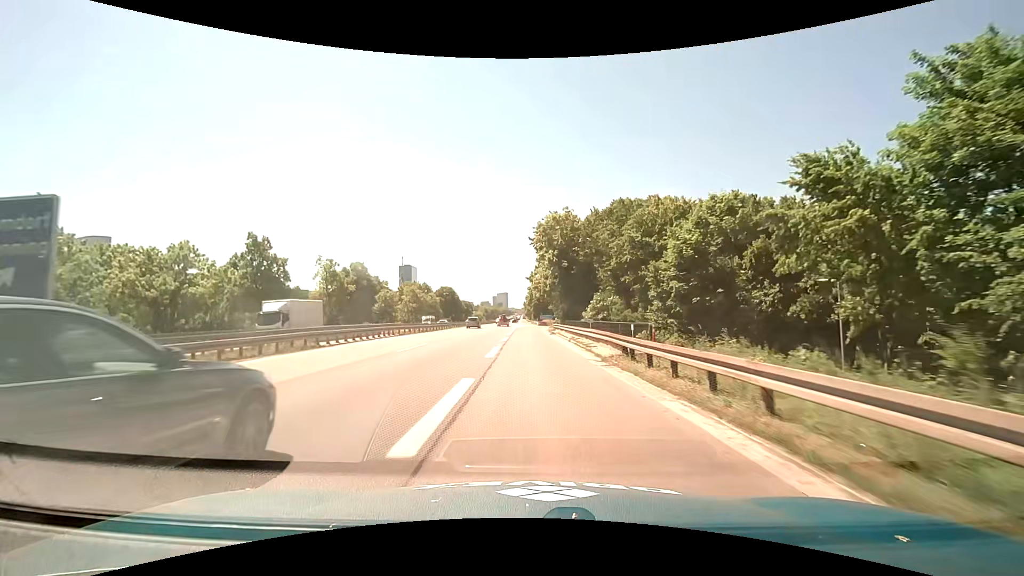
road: motorway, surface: asphalt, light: Day
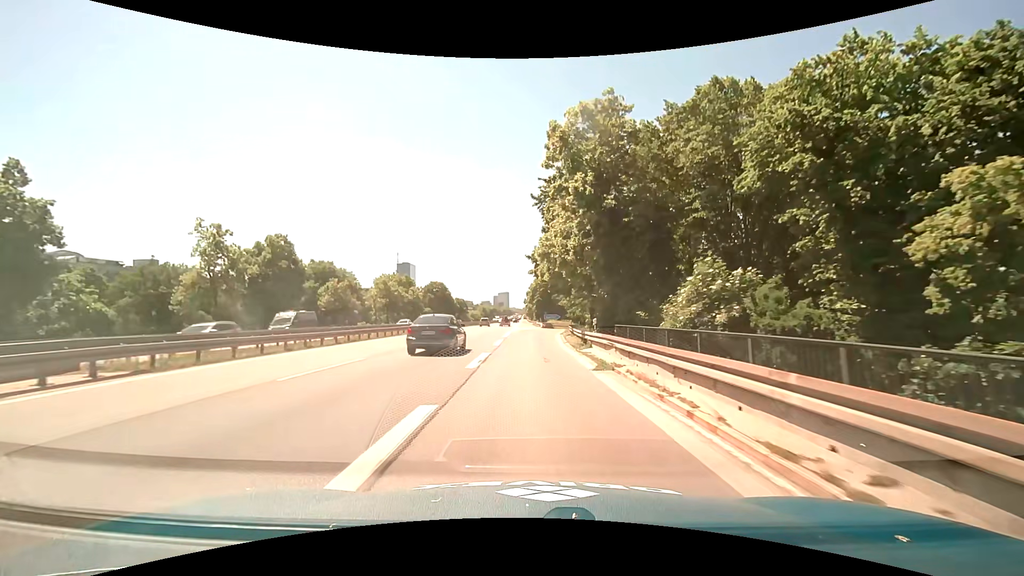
(-0.1, +27.3) m; 0°
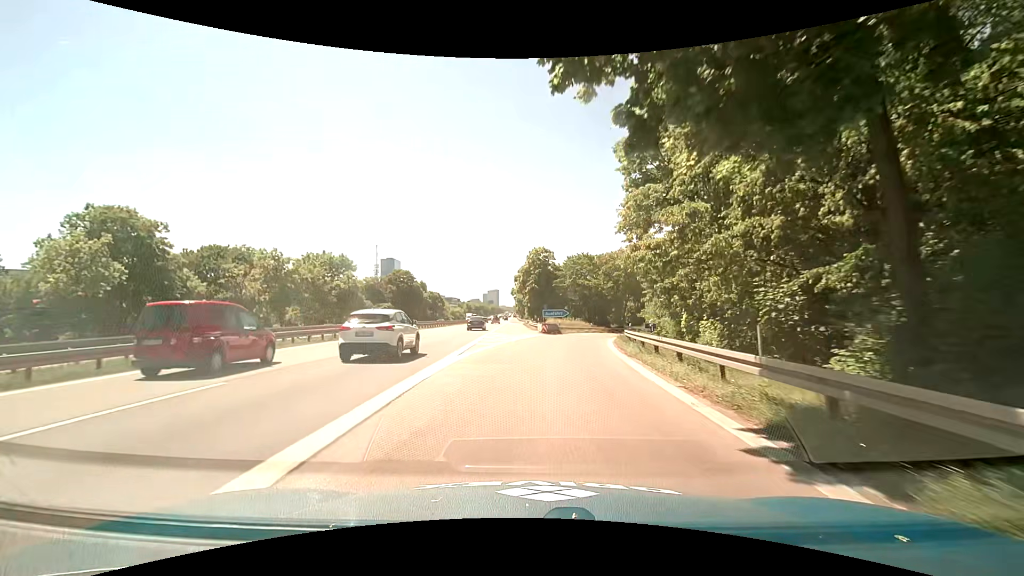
(+0.1, +42.7) m; +1°
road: motorway_link
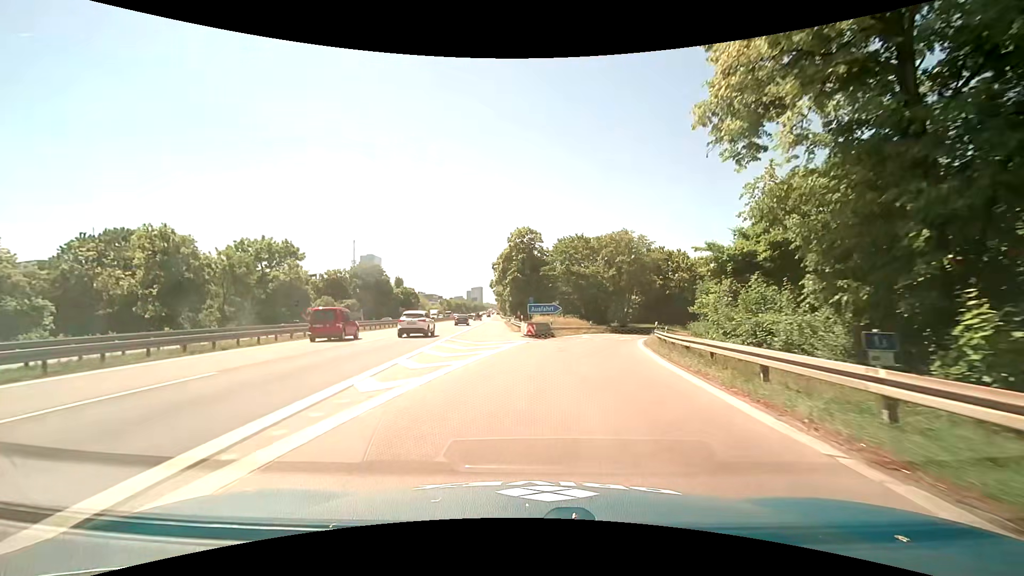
(+0.3, +15.8) m; +2°
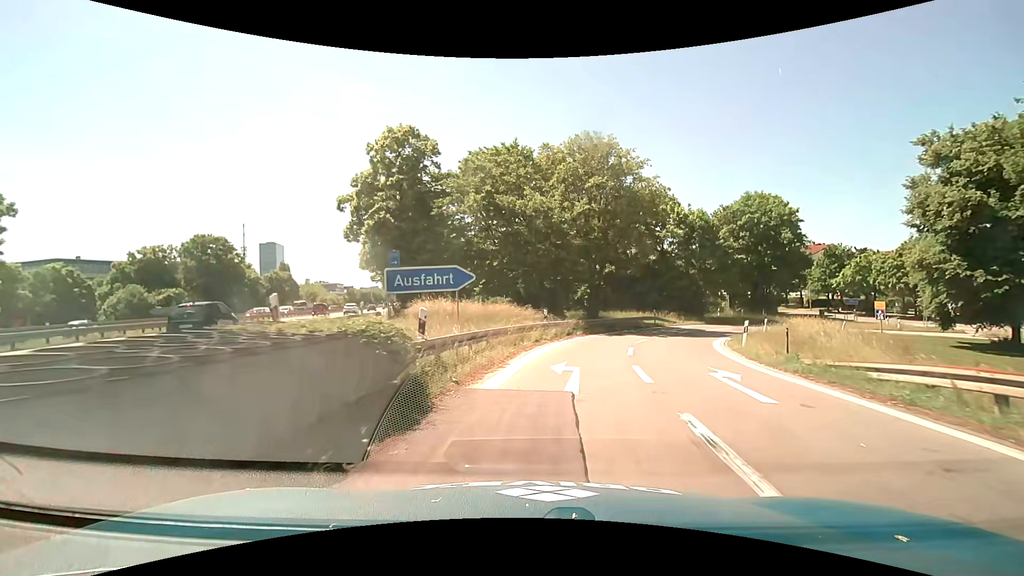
(+2.0, +31.8) m; +9°
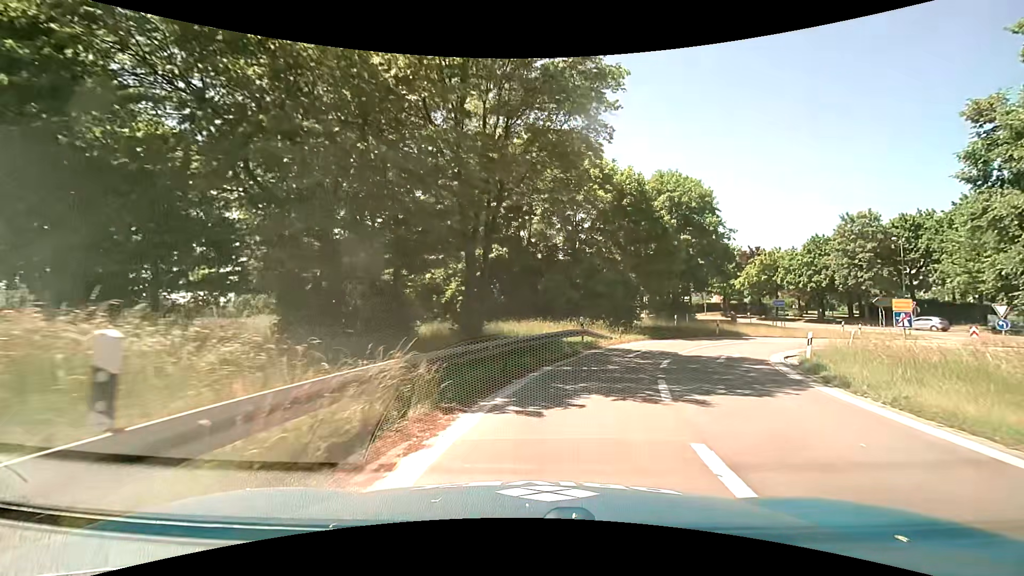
(+2.2, +19.3) m; +14°
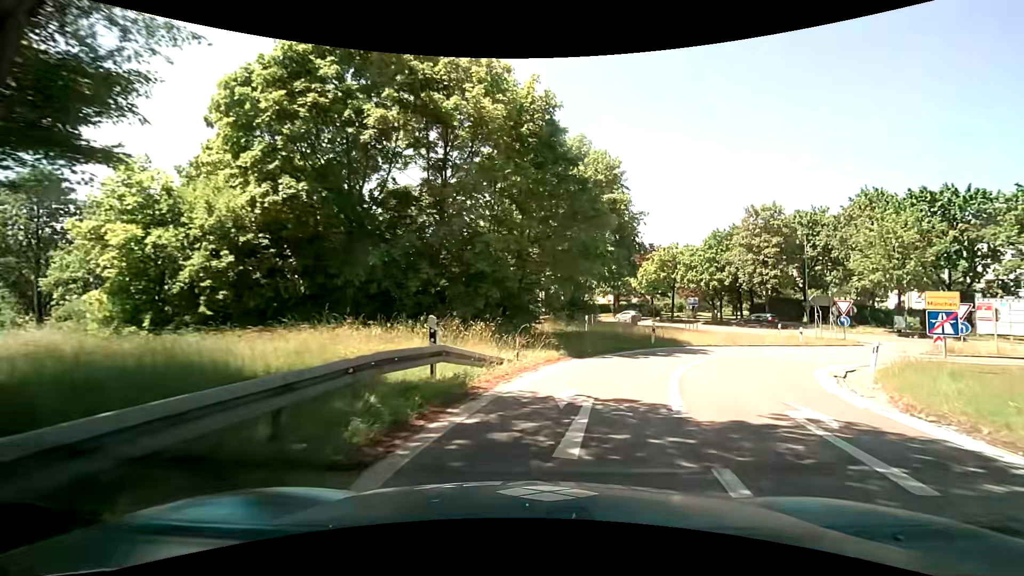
(+1.6, +13.1) m; +13°
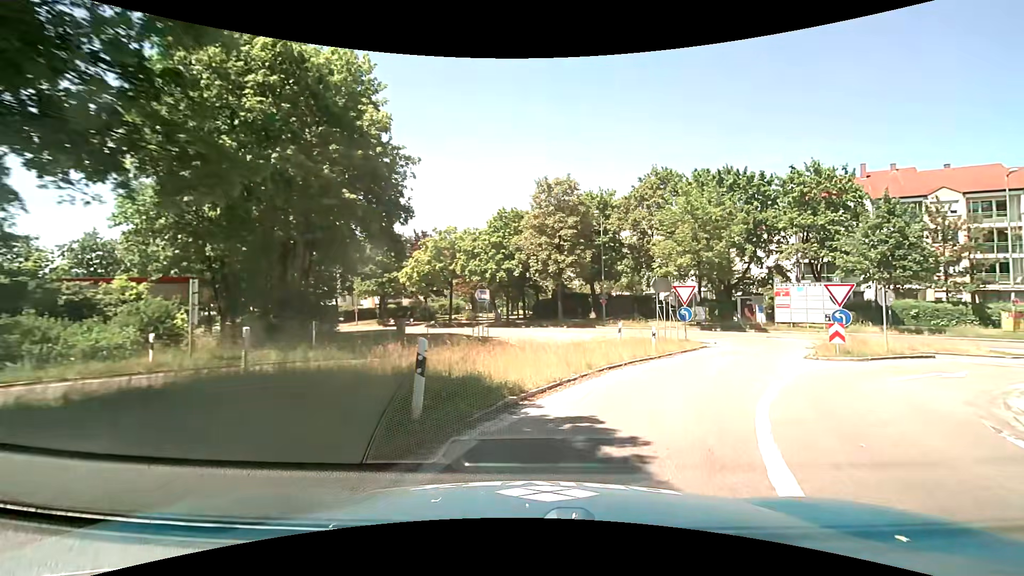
(+3.4, +16.5) m; +25°
